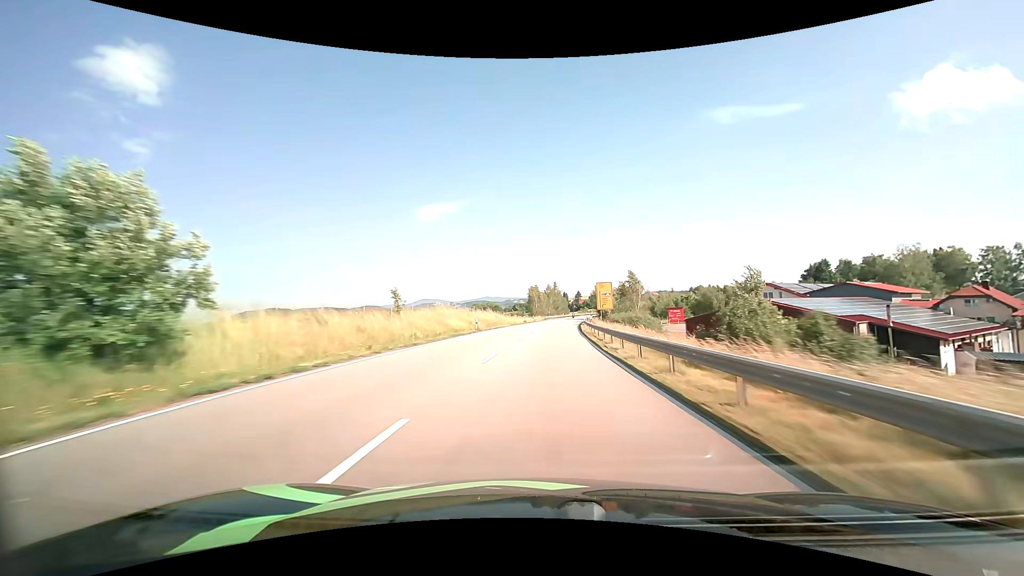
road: primary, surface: asphalt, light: Day
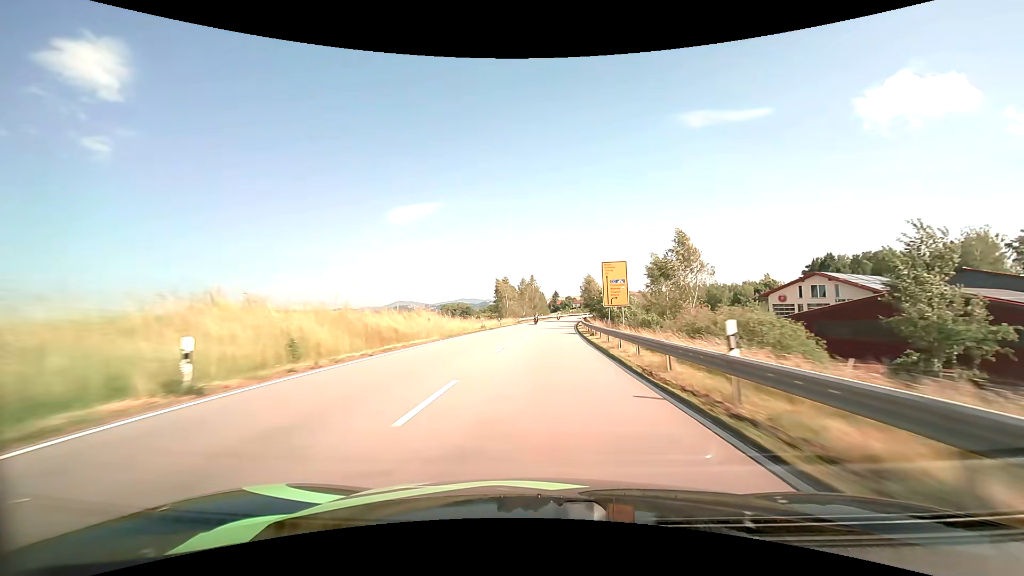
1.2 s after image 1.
(+0.8, +32.1) m; +3°
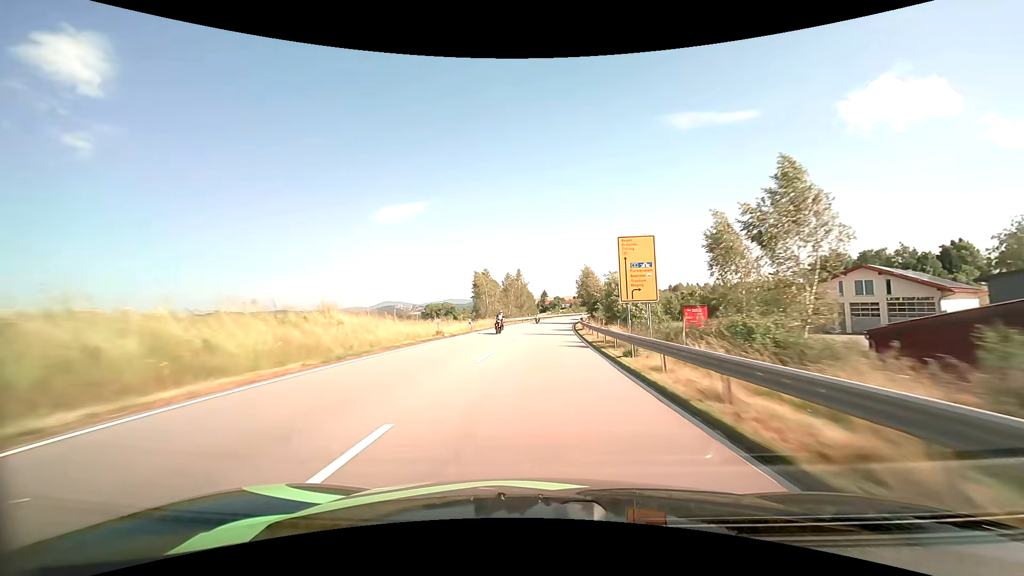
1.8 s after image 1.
(+0.2, +16.0) m; +1°
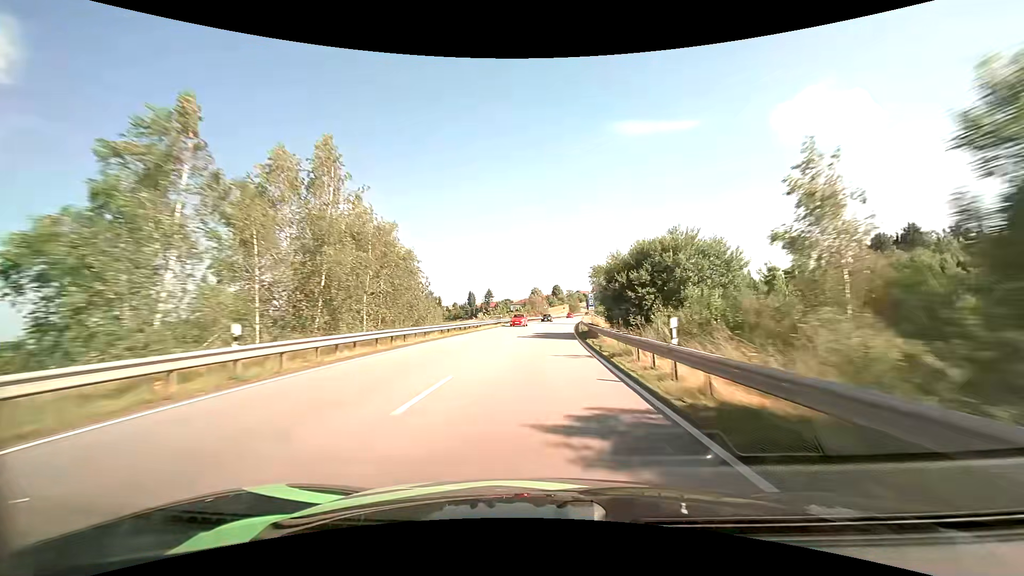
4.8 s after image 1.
(+4.1, +80.2) m; +6°
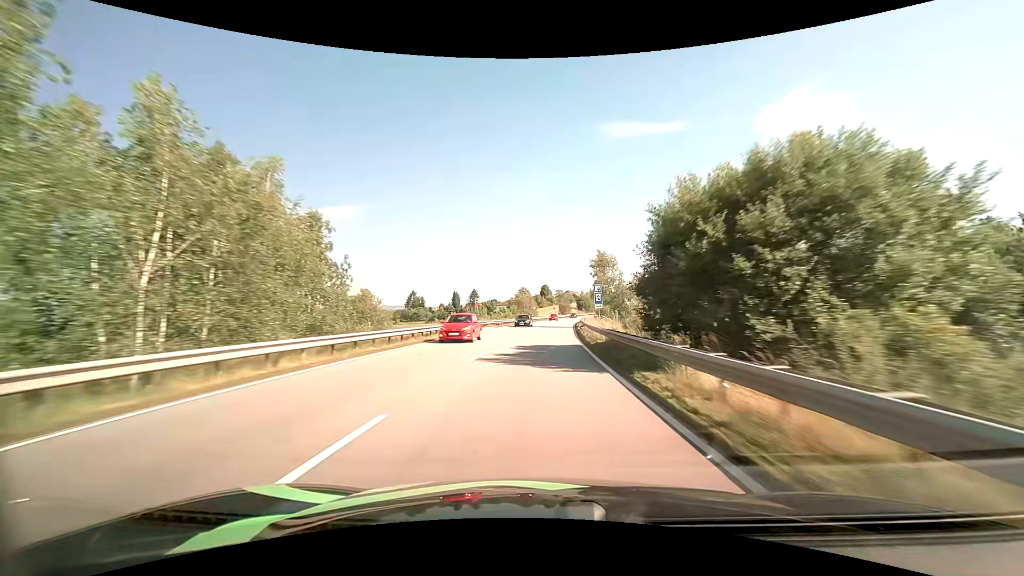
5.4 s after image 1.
(+0.1, +16.1) m; +1°
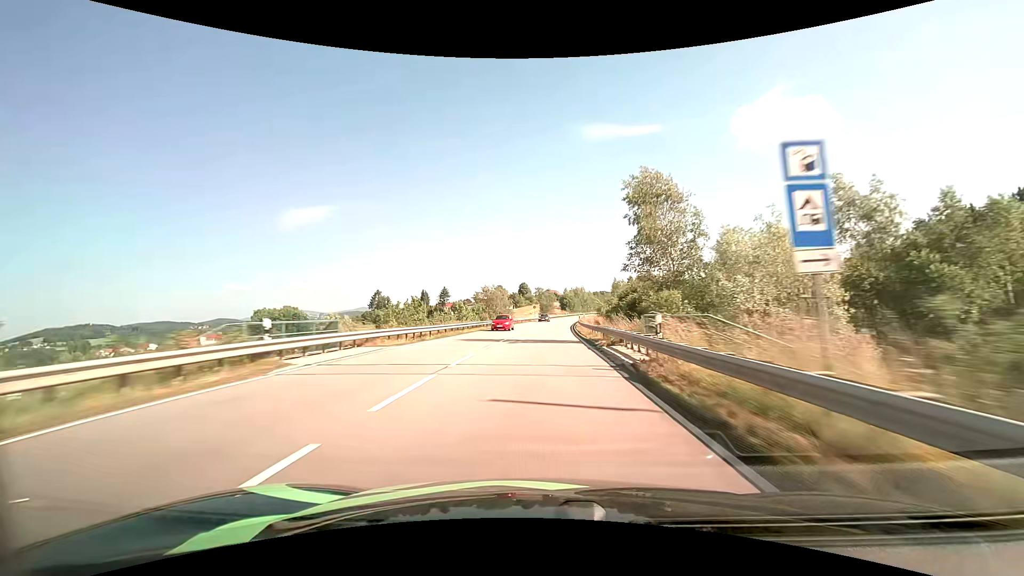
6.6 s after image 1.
(+0.7, +32.2) m; +2°
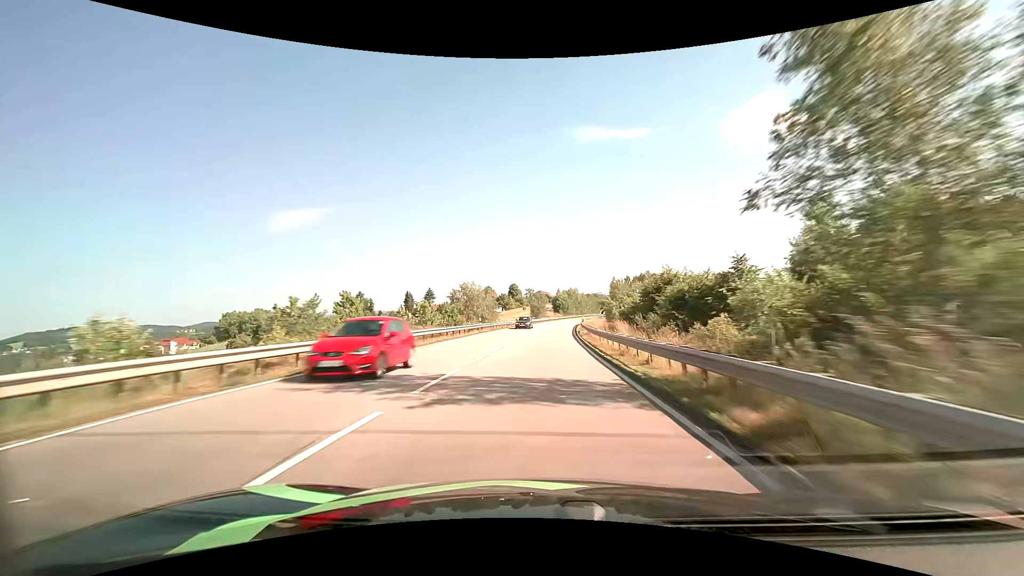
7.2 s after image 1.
(+0.1, +16.1) m; +1°
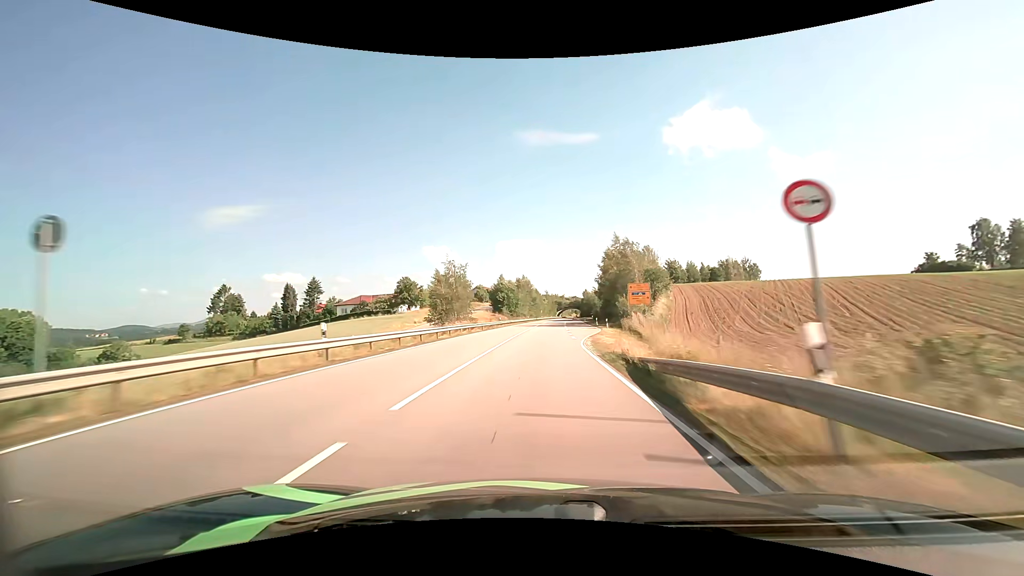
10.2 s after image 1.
(+4.4, +79.9) m; +6°
(0, +10) (0, +20) (+1, +30) (+1, +40) (+1, +50) (+2, +60) (+2, +70) (+3, +80) (+3, +90) (+4, +100) m
